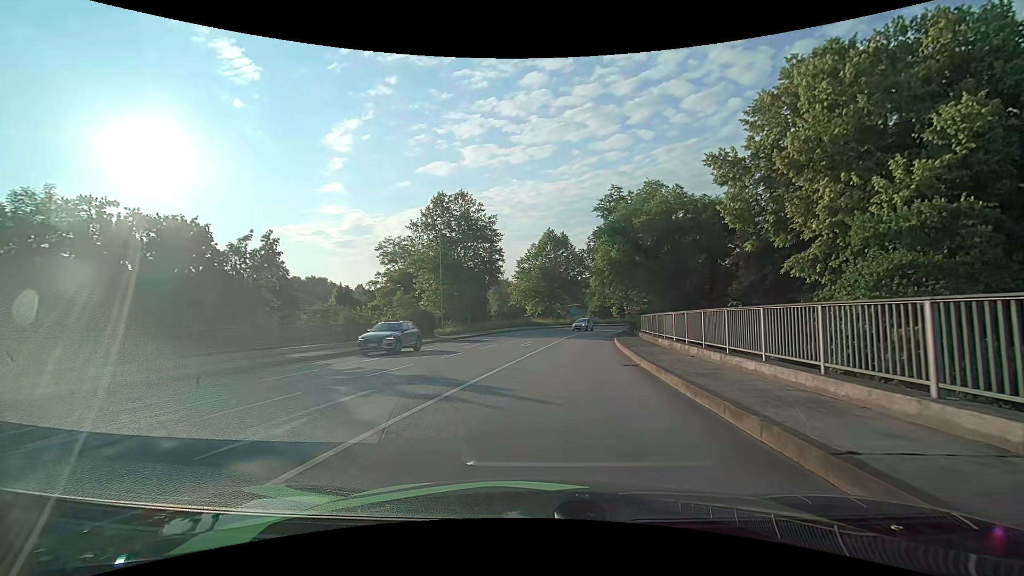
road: primary_link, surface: asphalt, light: Day
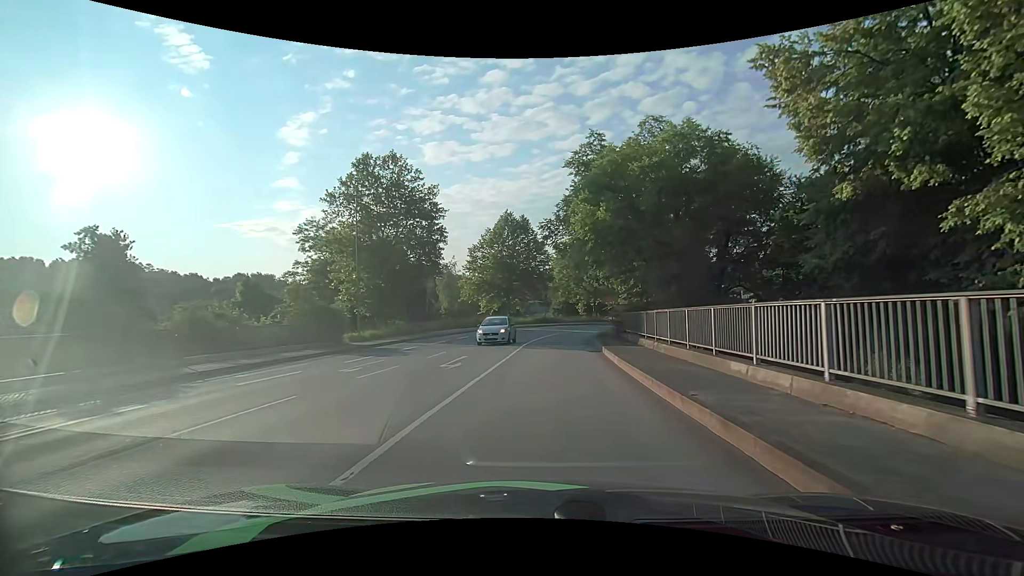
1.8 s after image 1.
(+0.5, +12.2) m; +5°
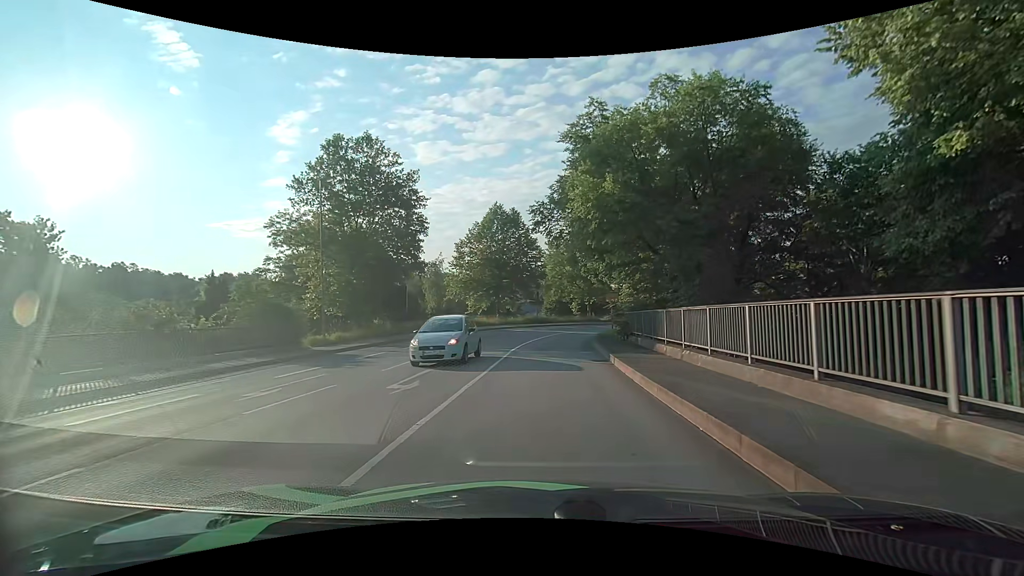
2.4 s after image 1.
(0.0, +4.4) m; +1°
(0, +10) (+1, +20) (+1, +30) (+3, +40) (+5, +49) (+10, +58) (+17, +66) (+25, +72) (+34, +76) (+44, +77) m
